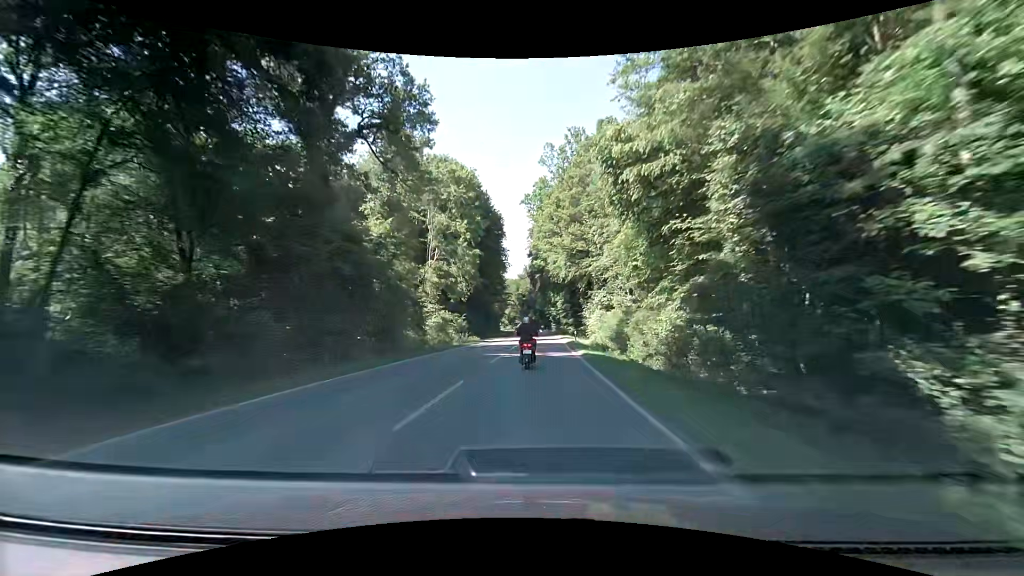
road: secondary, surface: asphalt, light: Day
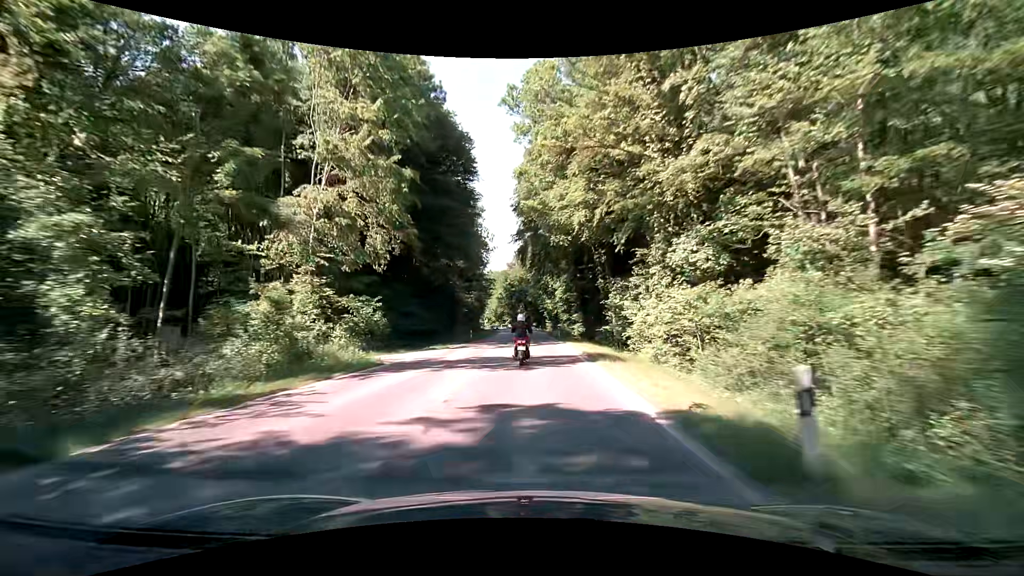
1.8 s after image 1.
(+0.5, +33.1) m; +1°
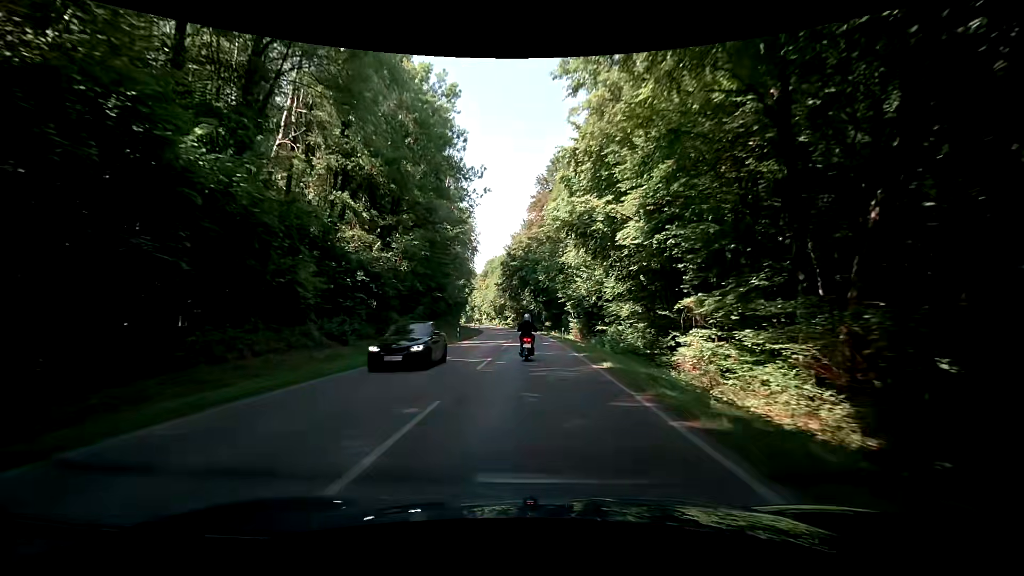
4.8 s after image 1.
(-0.6, +54.7) m; -1°
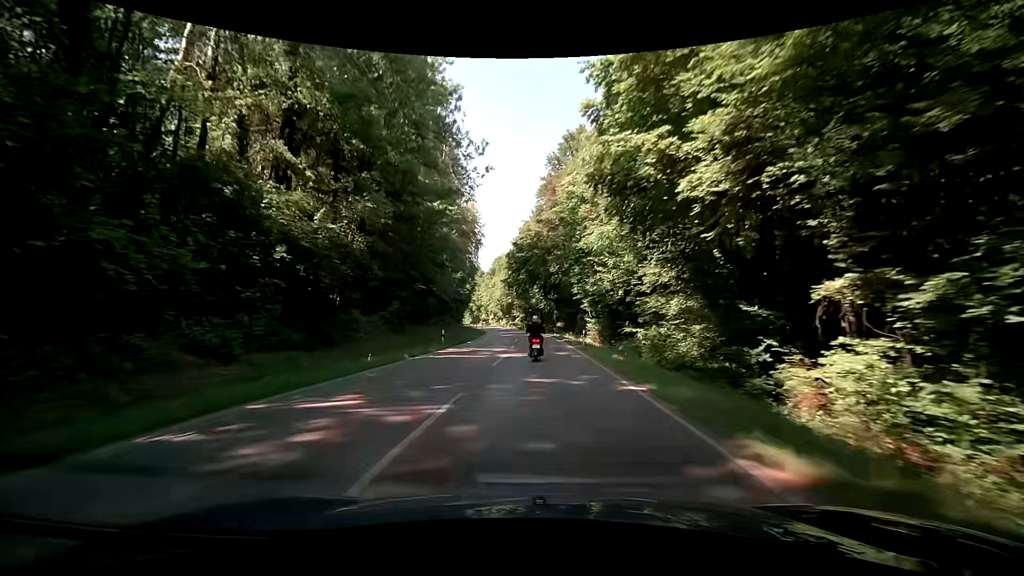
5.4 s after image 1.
(-0.1, +10.8) m; 0°
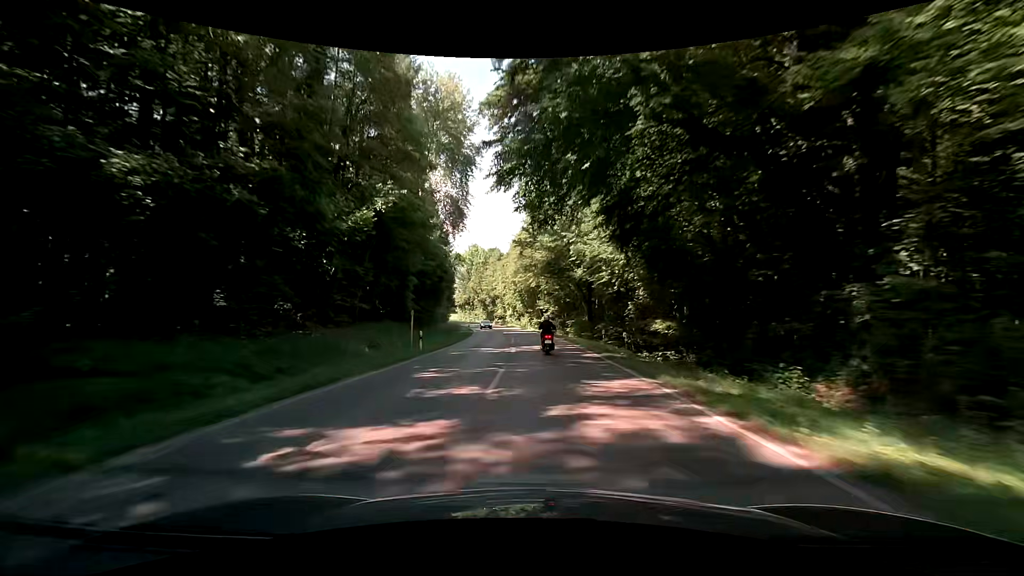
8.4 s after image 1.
(-2.6, +54.5) m; -4°
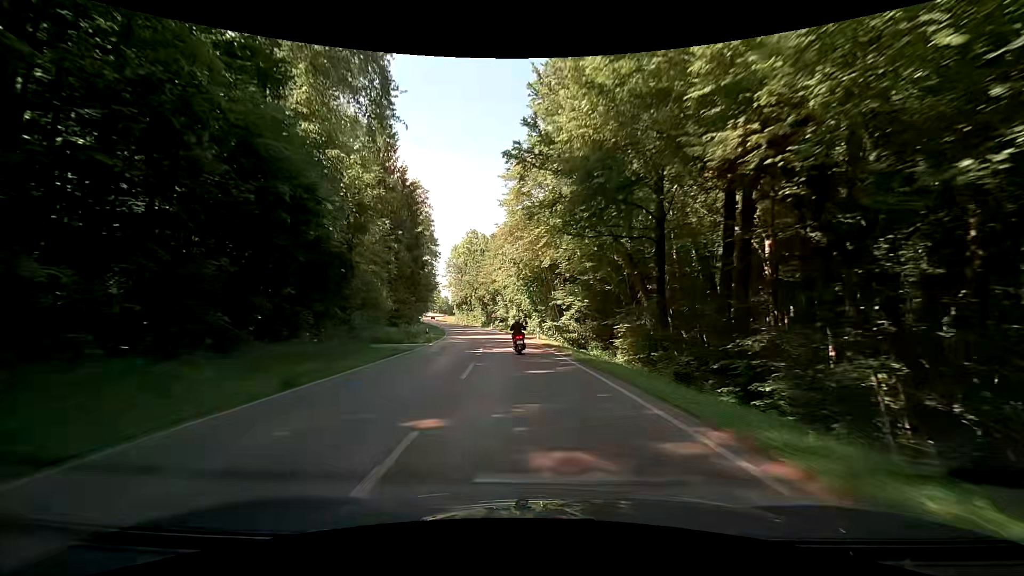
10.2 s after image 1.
(-0.5, +33.1) m; -1°
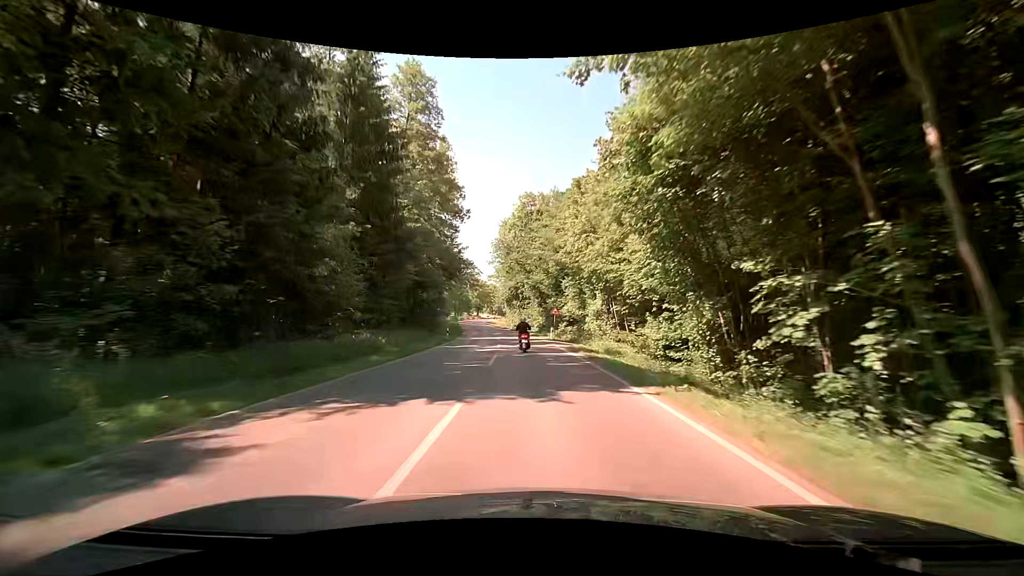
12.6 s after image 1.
(-3.3, +44.2) m; -7°
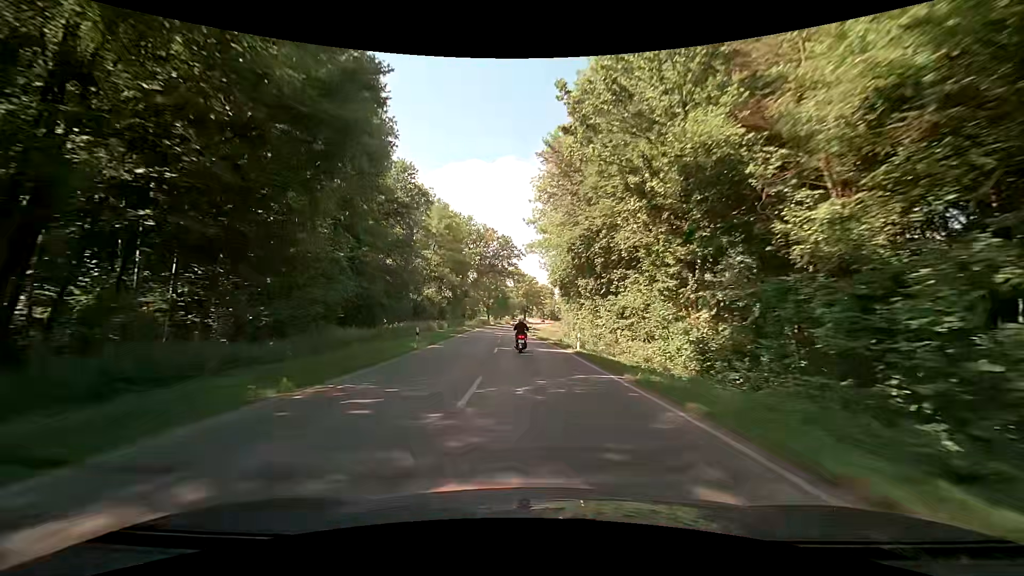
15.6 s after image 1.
(-4.5, +56.1) m; -7°
(0, +10) (0, +20) (-1, +30) (-2, +40) (-2, +50) (-3, +60) (-4, +70) (-4, +80) (-5, +90) (-5, +100) m
